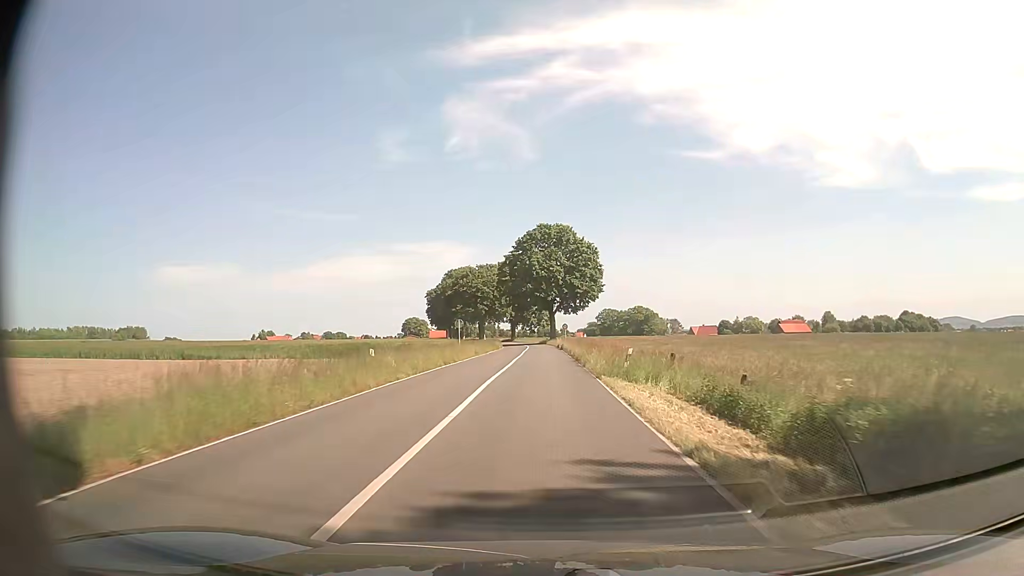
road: secondary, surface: asphalt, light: Day
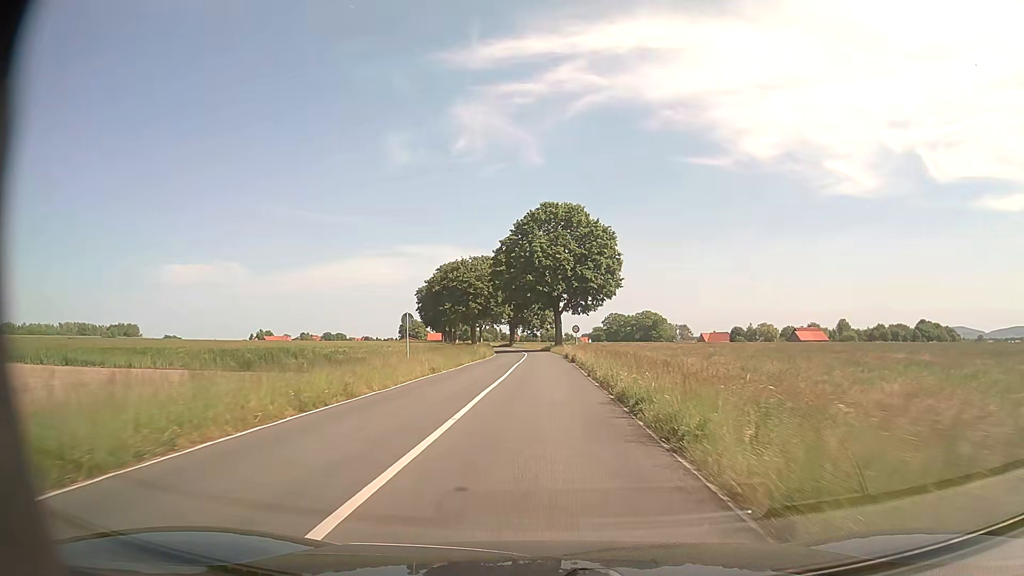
(0.0, +19.1) m; 0°
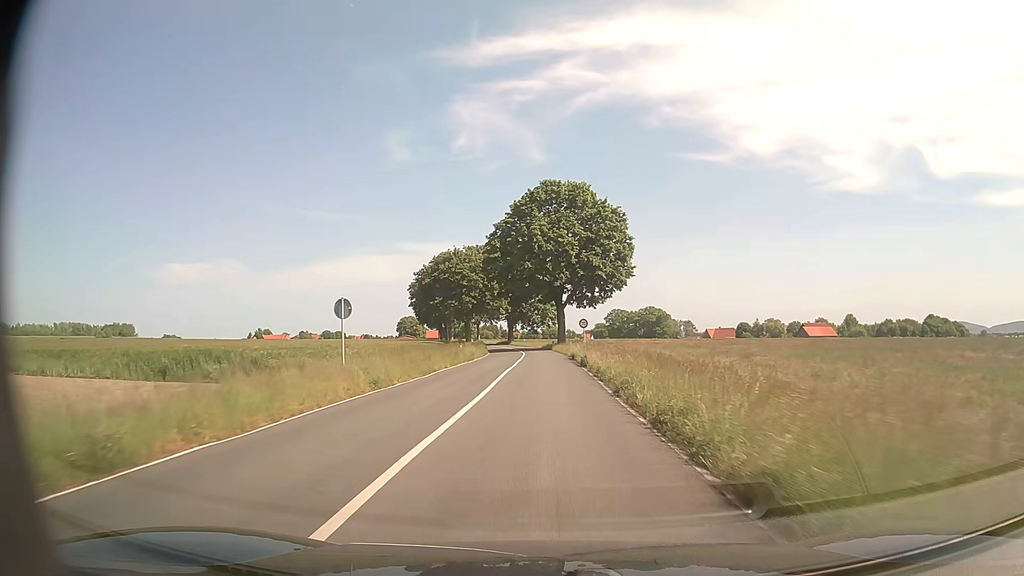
(0.0, +9.7) m; 0°
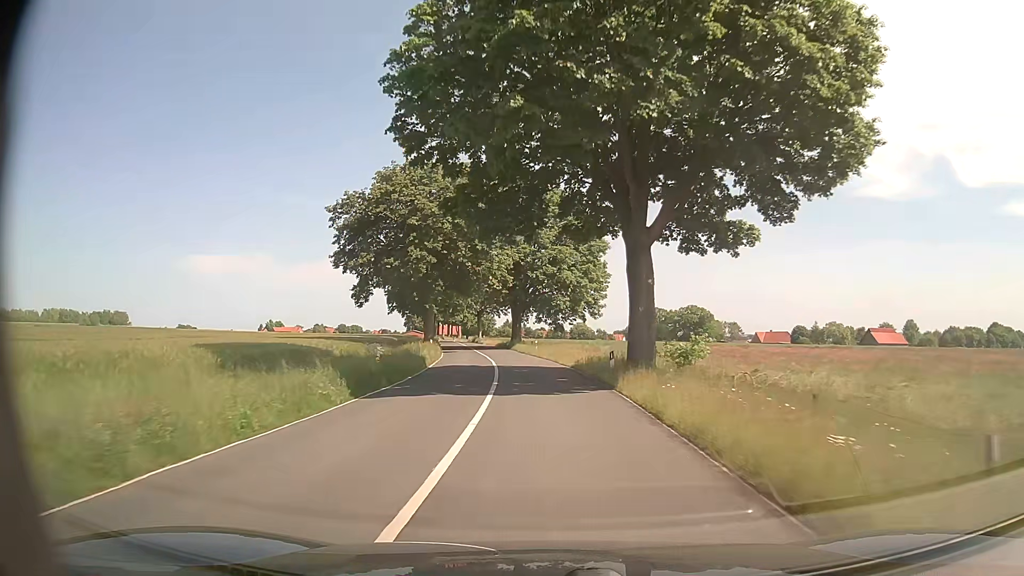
(-0.6, +48.8) m; -2°
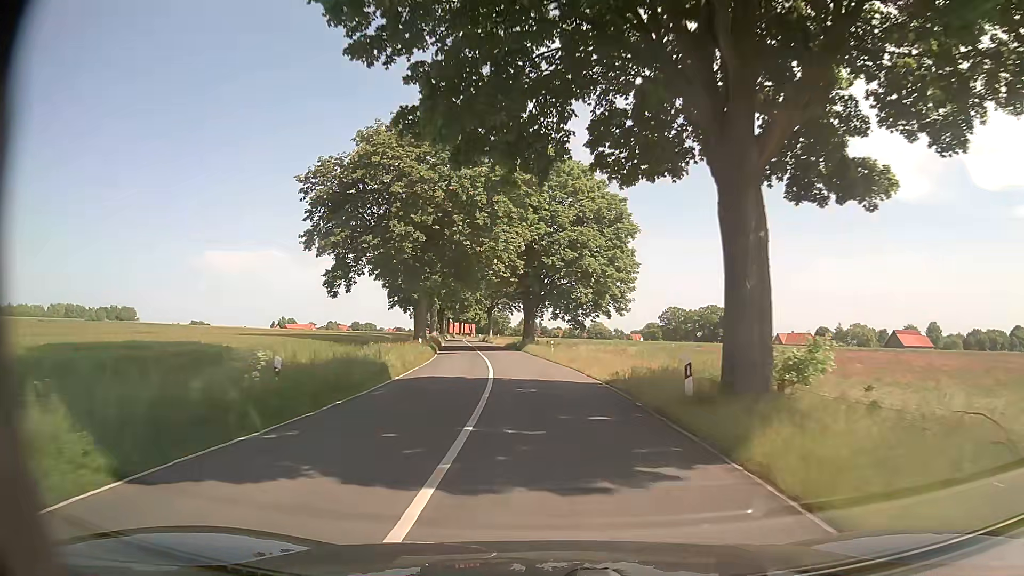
(-0.1, +9.8) m; -2°
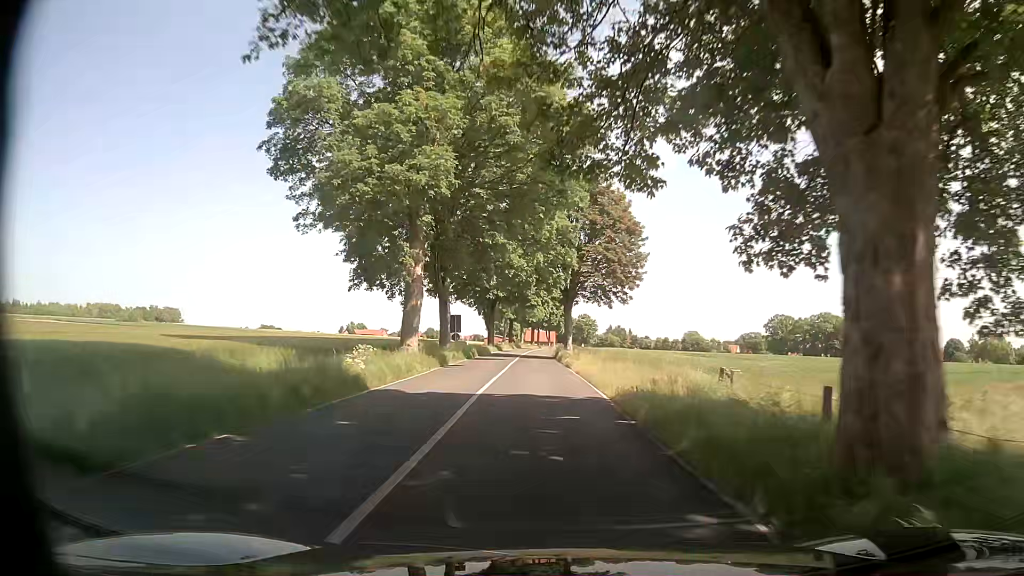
(-3.4, +48.9) m; -8°
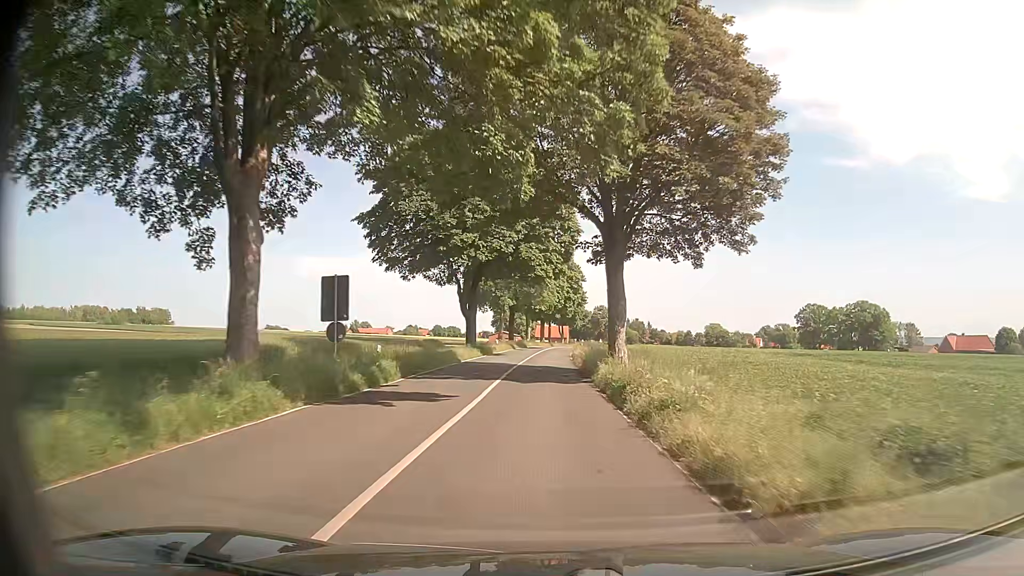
(0.0, +30.1) m; 0°
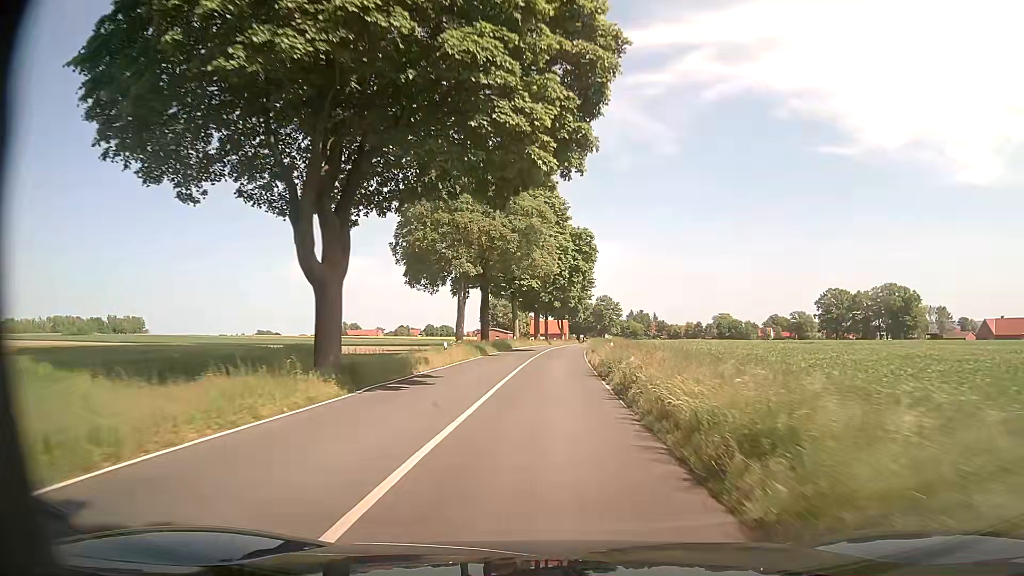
(-0.2, +30.6) m; 0°
(0, +10) (0, +20) (+1, +30) (+1, +40) (+2, +50) (+2, +60) (+3, +70) (+4, +80) (+5, +90) (+6, +100) m
